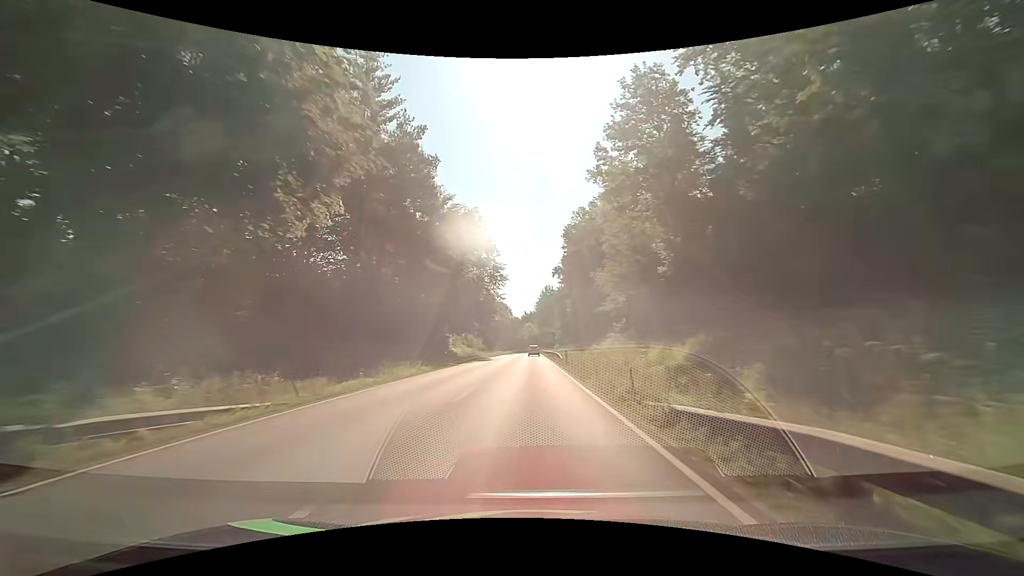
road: primary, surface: asphalt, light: Day
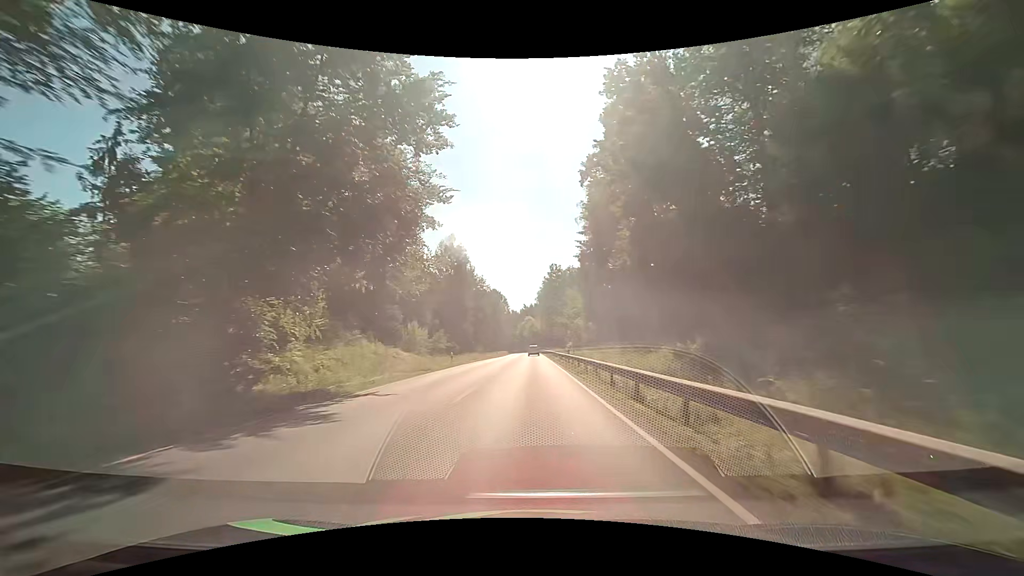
(-0.3, +48.7) m; -1°
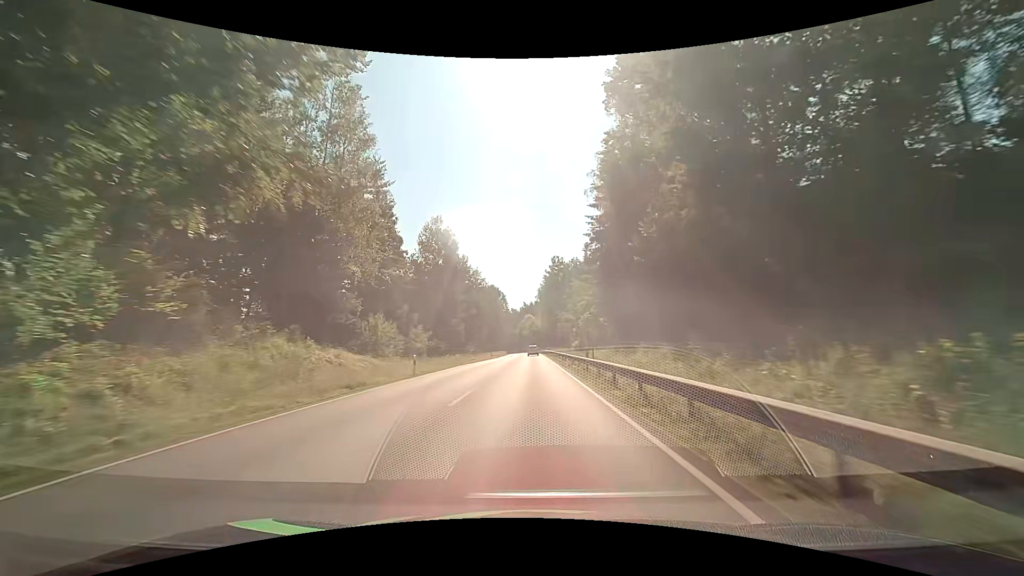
(+0.1, +12.3) m; 0°
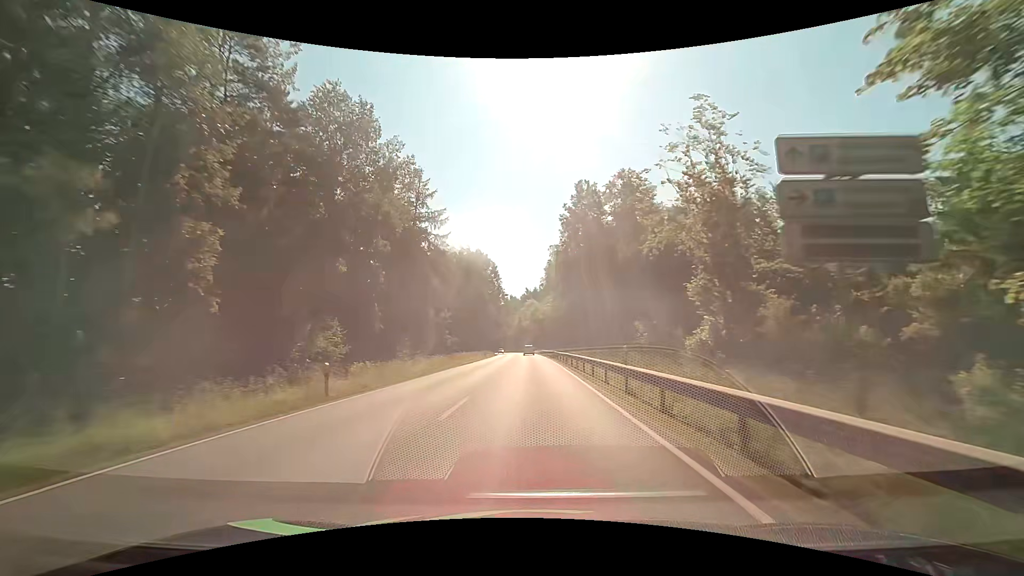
(-0.2, +62.3) m; 0°
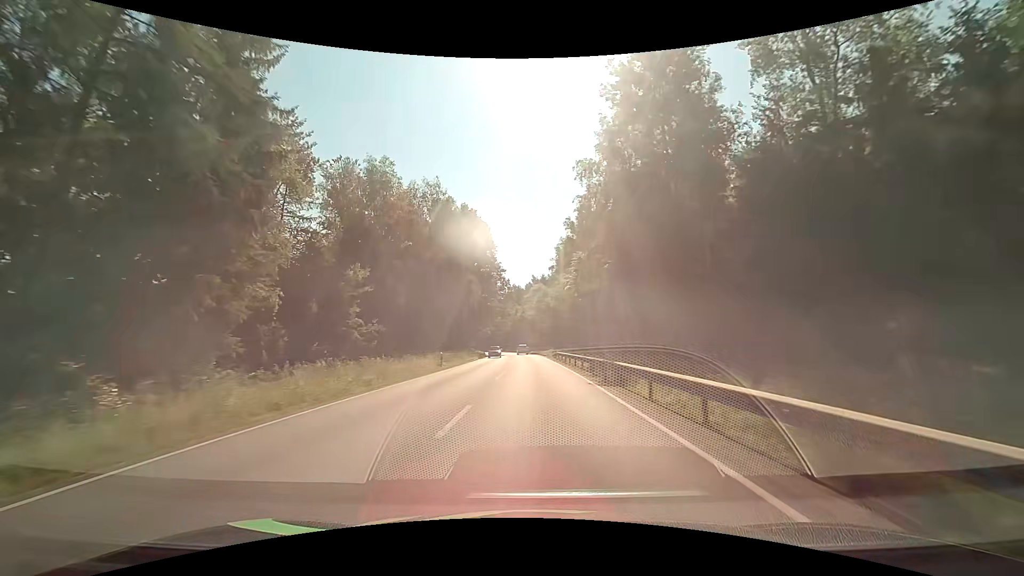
(-0.2, +37.9) m; -1°
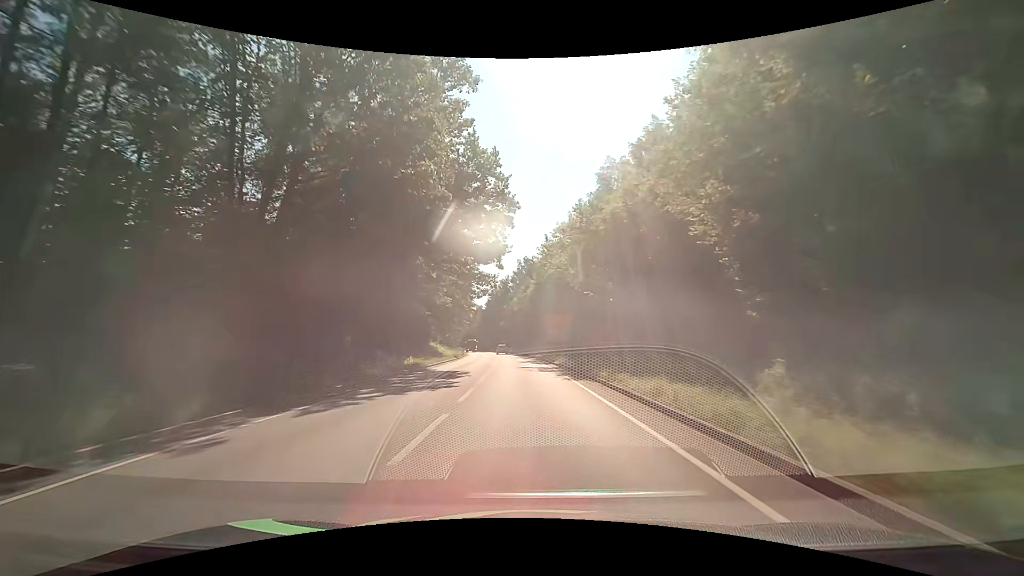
(-0.6, +62.2) m; -2°
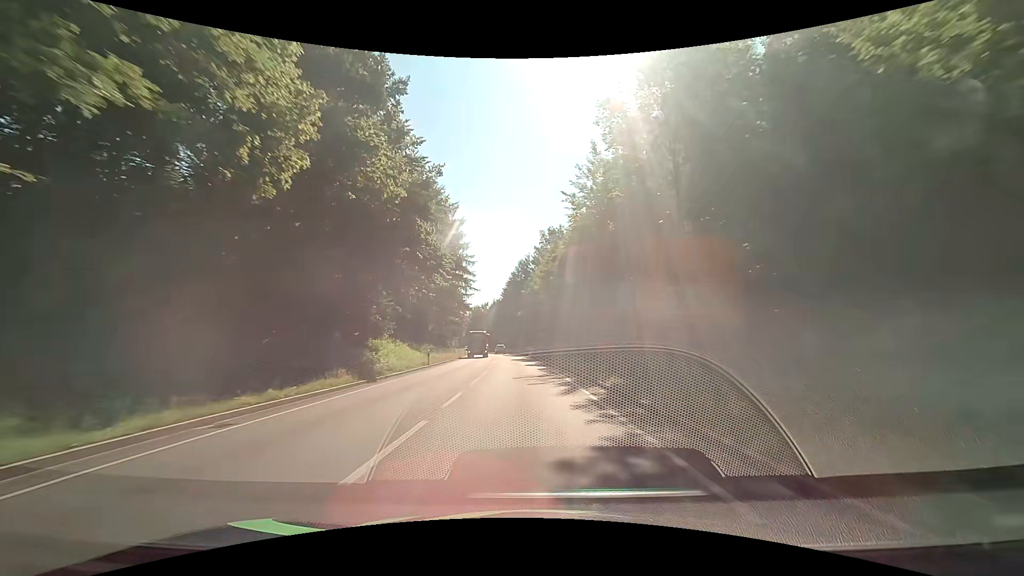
(-0.6, +36.6) m; -2°
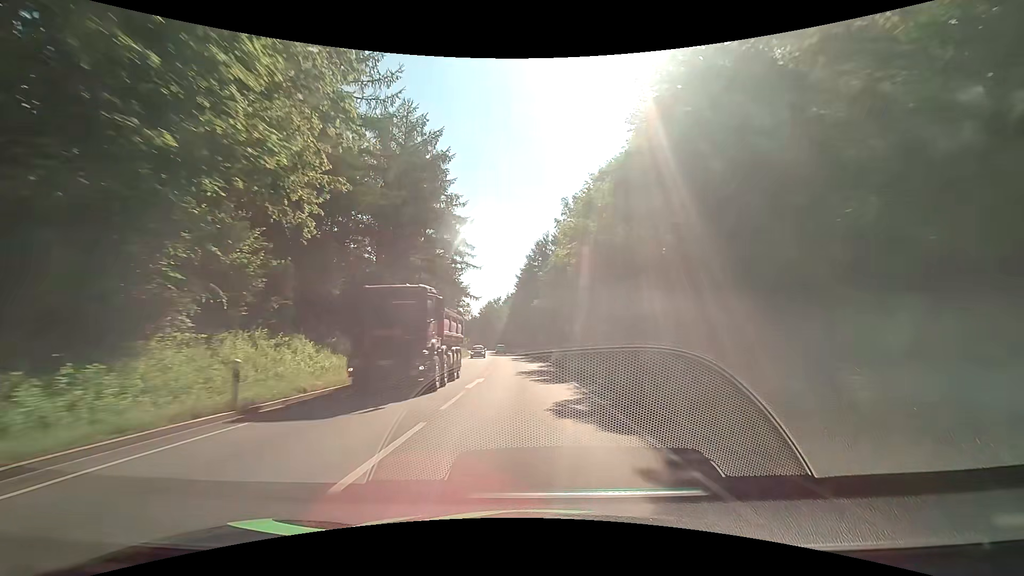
(-0.4, +24.3) m; -2°
(0, +10) (0, +20) (-1, +30) (-1, +40) (-2, +50) (-3, +60) (-4, +70) (-5, +80) (-6, +90) (-7, +100) m
